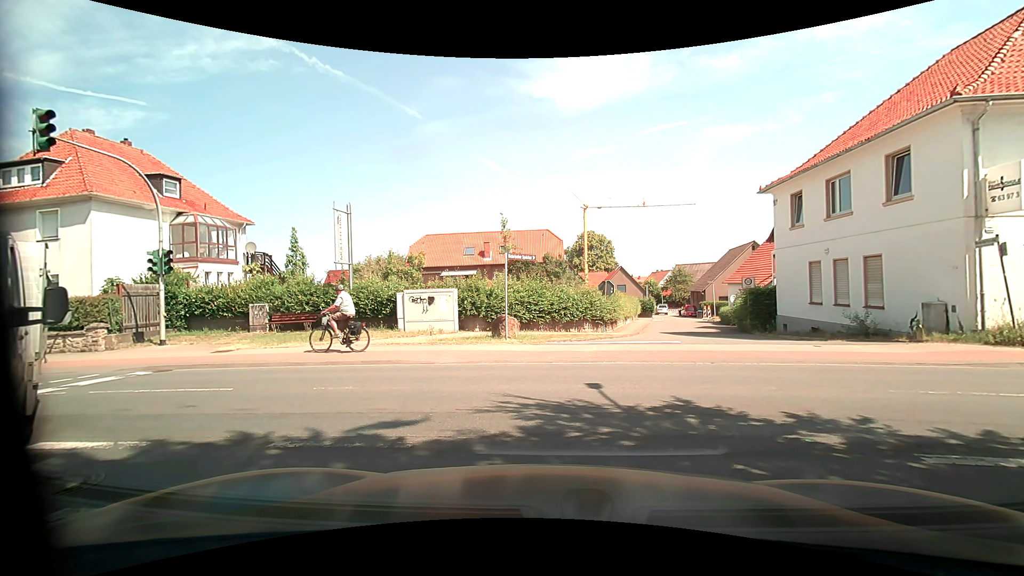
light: Day
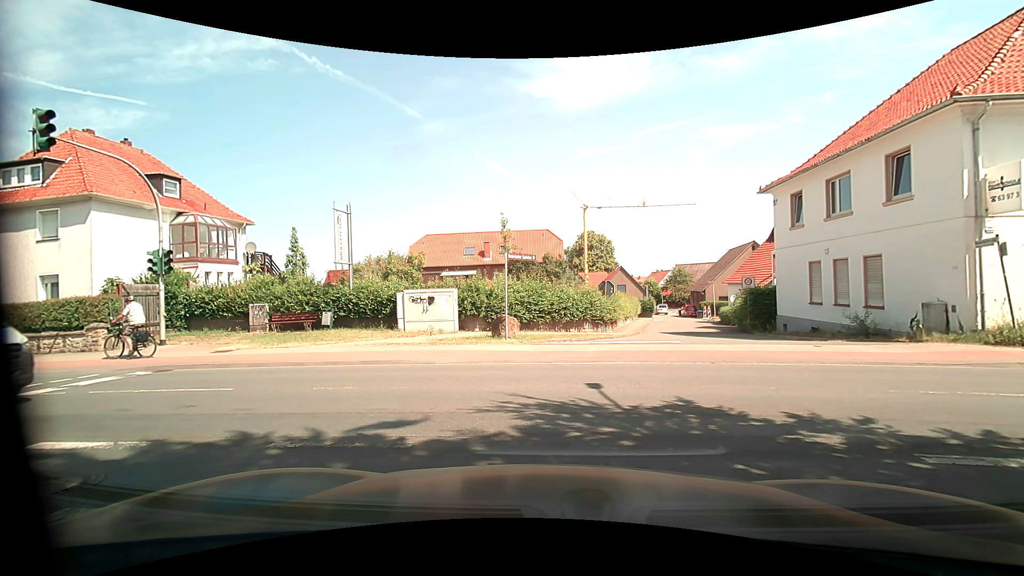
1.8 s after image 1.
(0.0, 0.0) m; 0°
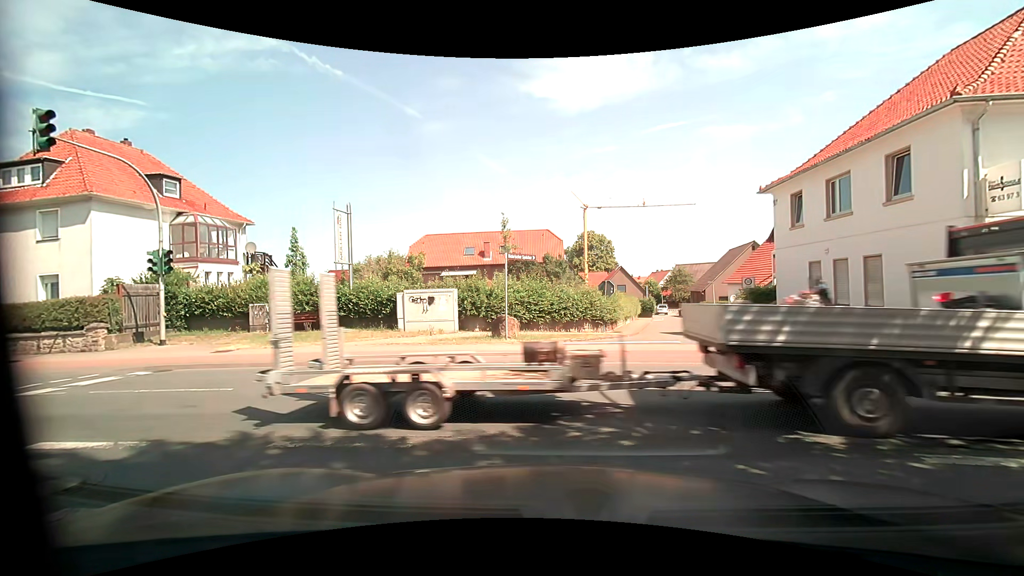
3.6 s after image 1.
(0.0, 0.0) m; 0°
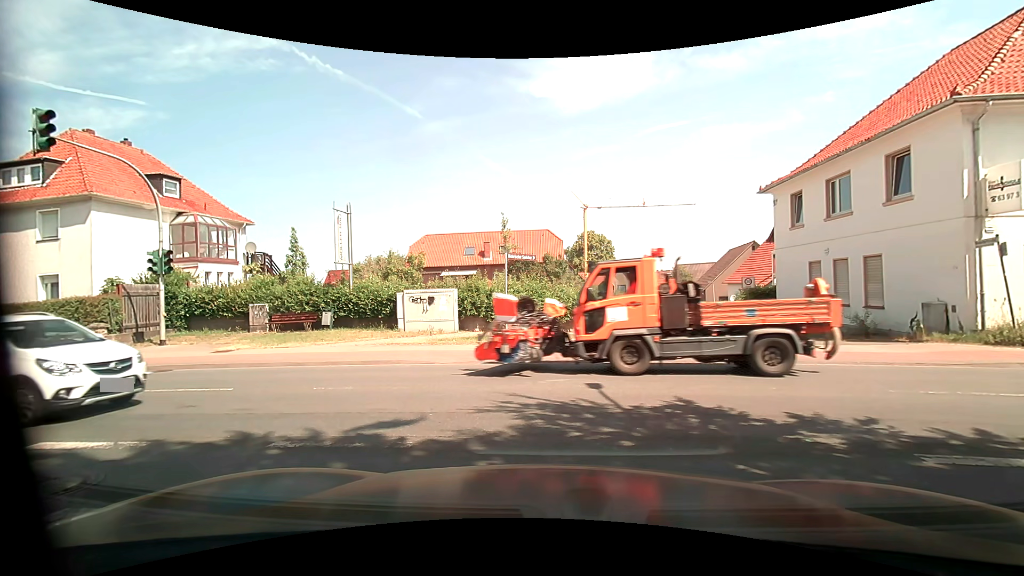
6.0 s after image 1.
(0.0, 0.0) m; 0°
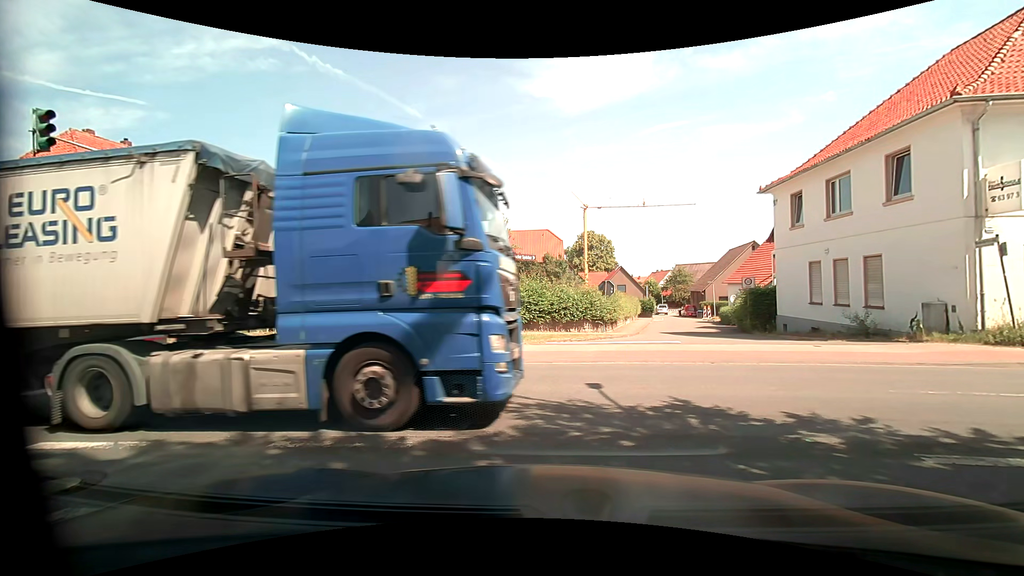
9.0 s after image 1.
(0.0, 0.0) m; 0°
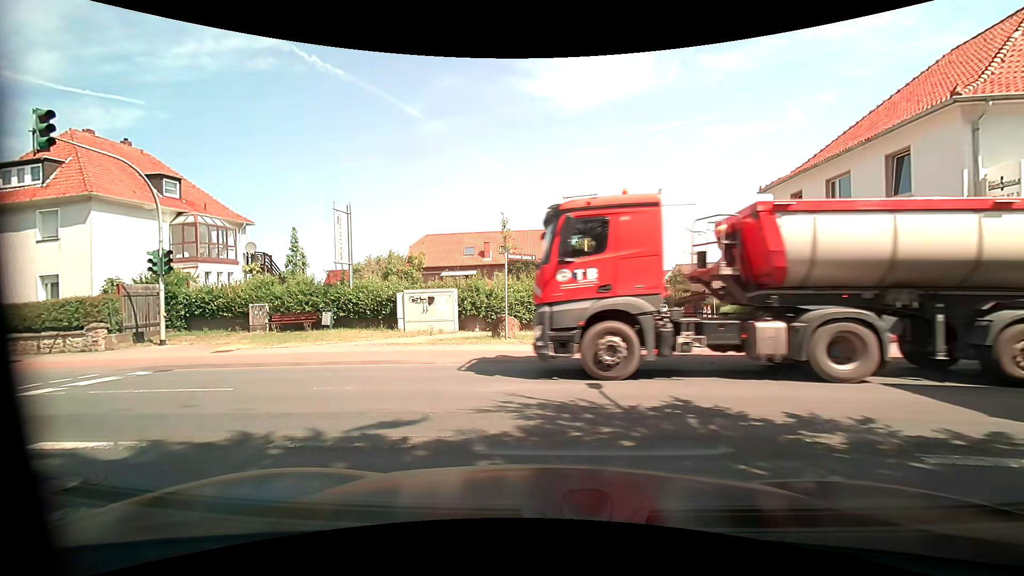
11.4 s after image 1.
(0.0, 0.0) m; 0°
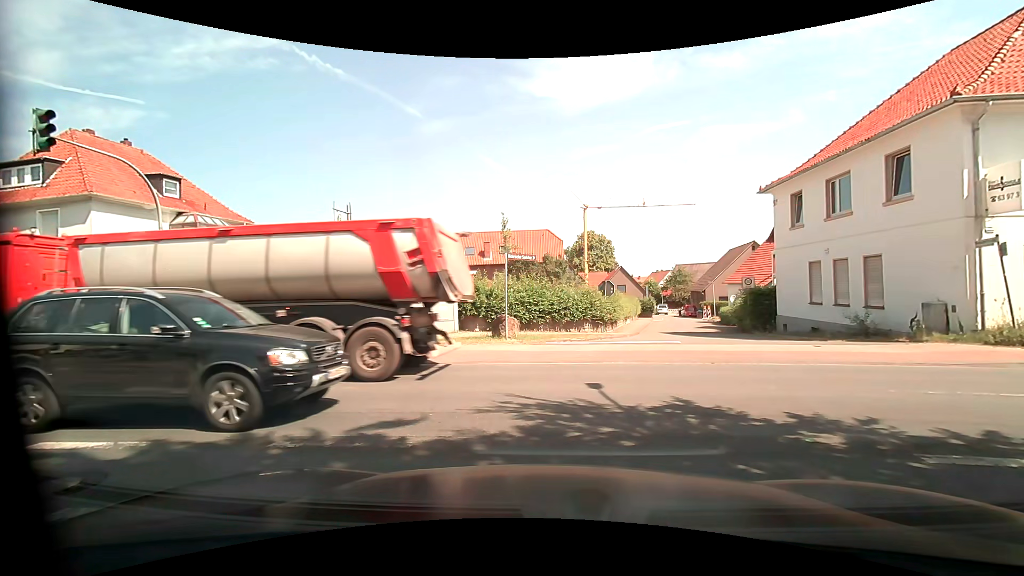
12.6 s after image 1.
(0.0, 0.0) m; 0°
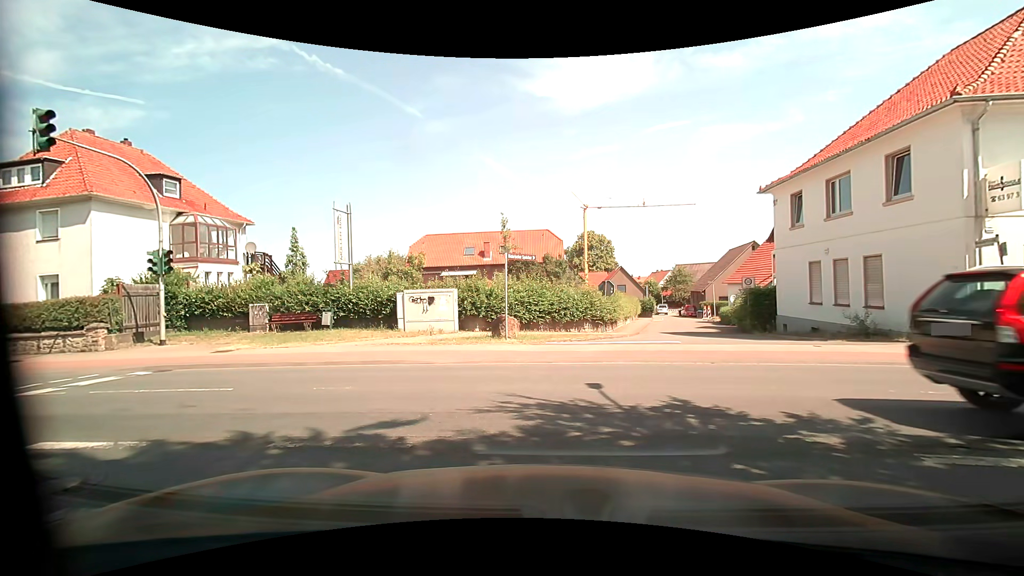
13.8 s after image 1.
(0.0, 0.0) m; 0°
